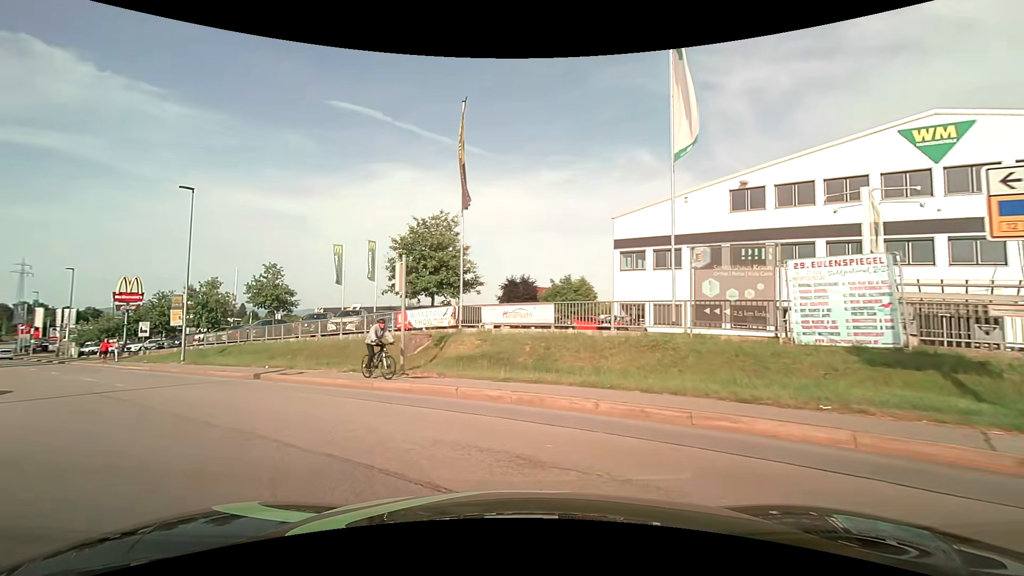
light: Day
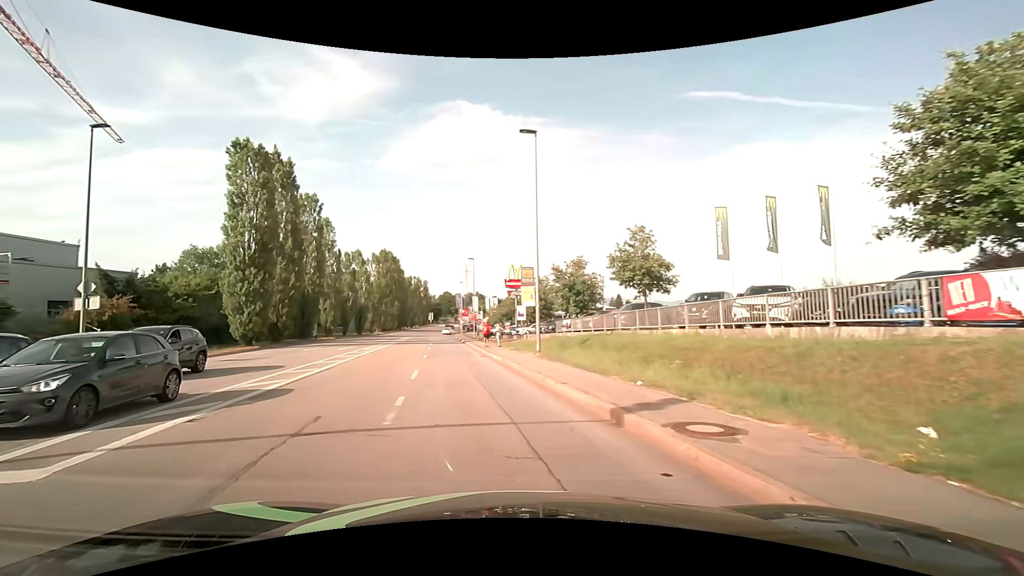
(-4.3, +11.5) m; -41°
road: tertiary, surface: asphalt
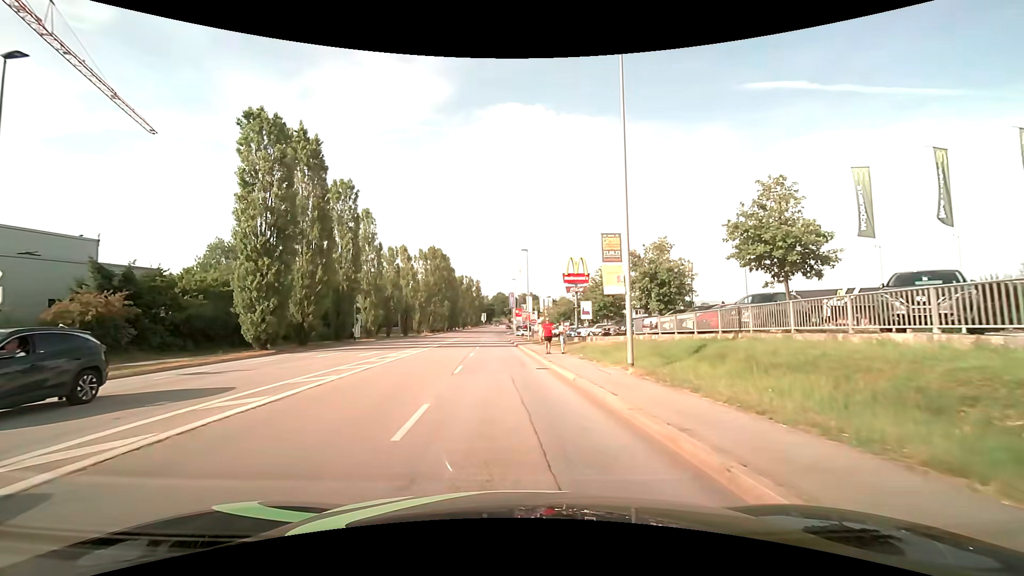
(-0.5, +8.0) m; -6°
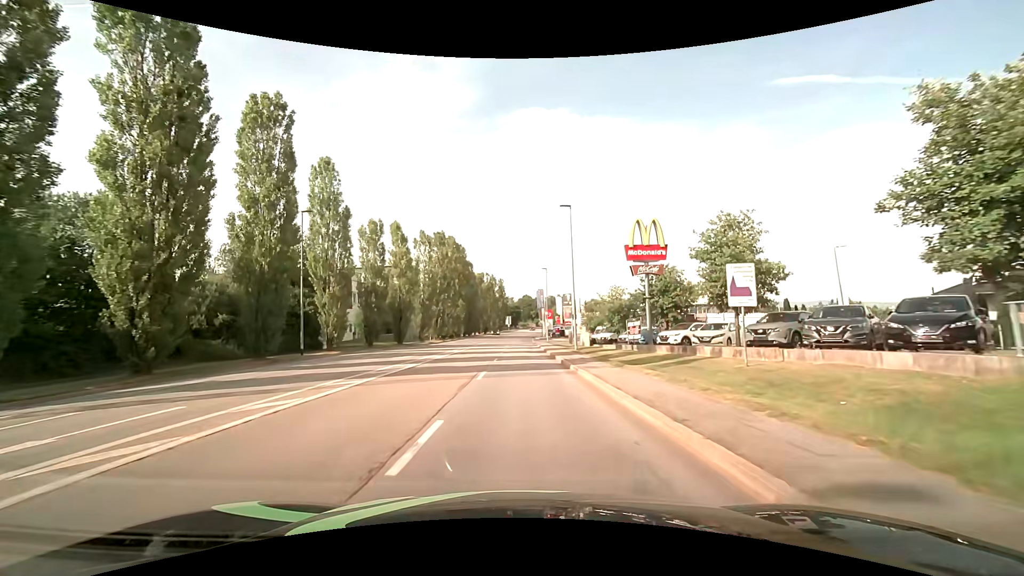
(-1.0, +21.3) m; -3°
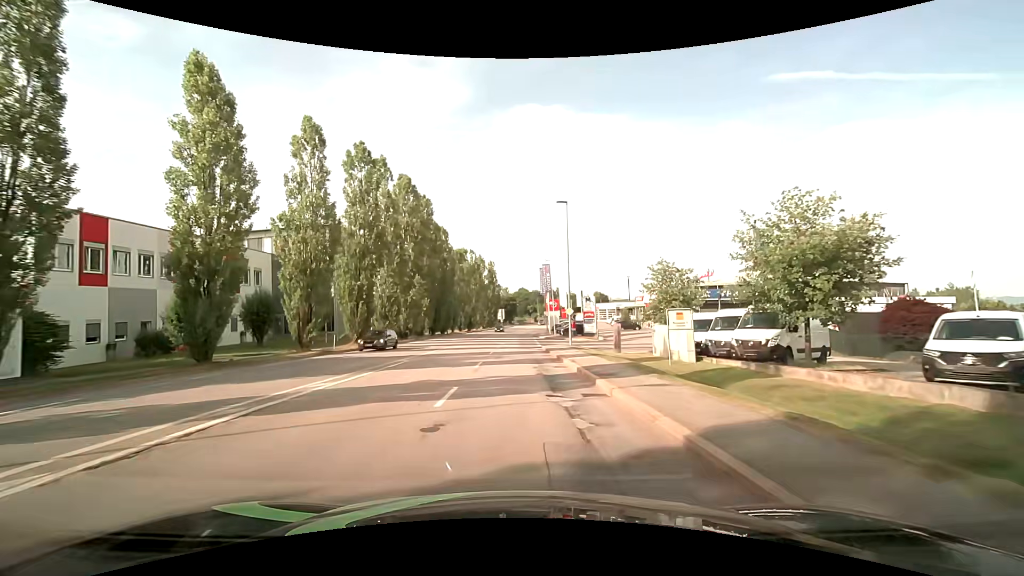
(0.0, +34.9) m; 0°
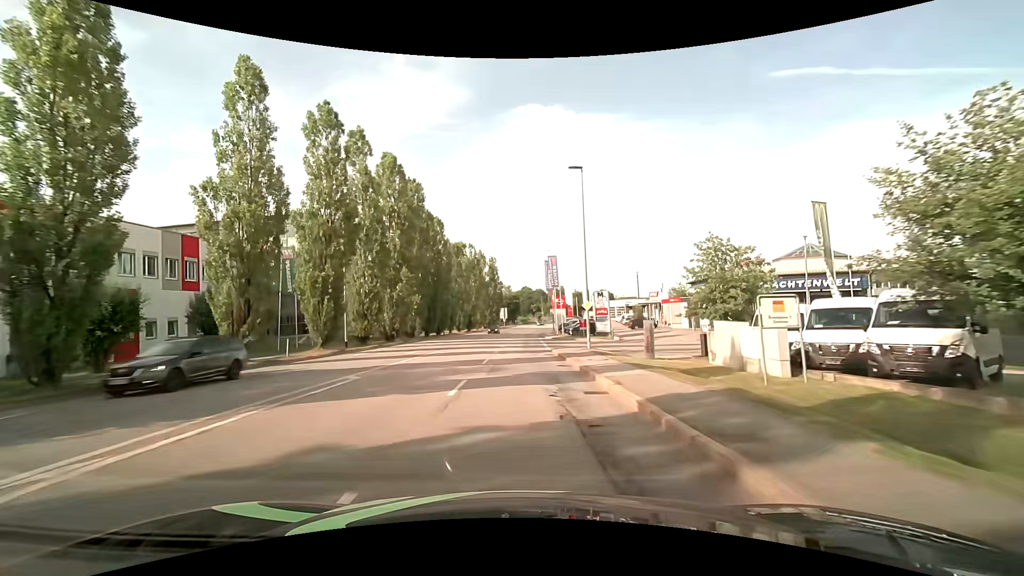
(0.0, +7.5) m; -1°
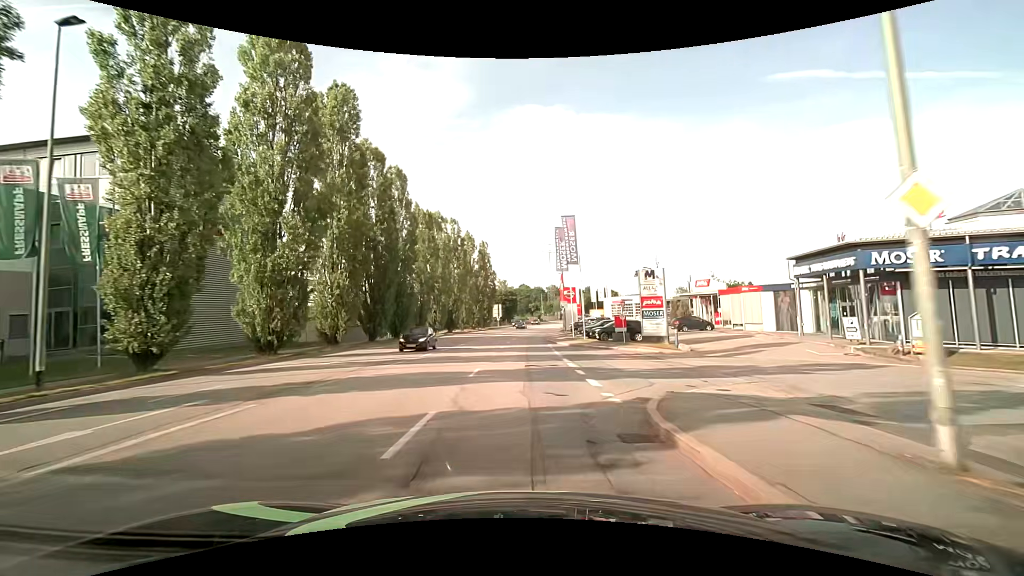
(+0.1, +23.0) m; +1°
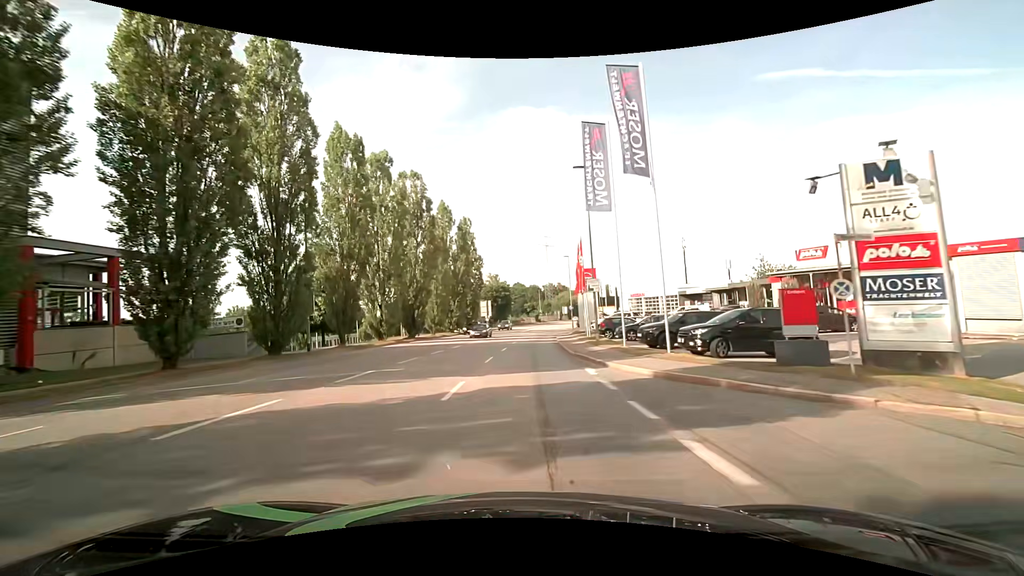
(+0.1, +23.3) m; +1°
(0, +10) (0, +20) (0, +30) (+1, +40) (+2, +50) (+3, +60) (+4, +70) (+5, +80) (+7, +90) (+8, +99) m
